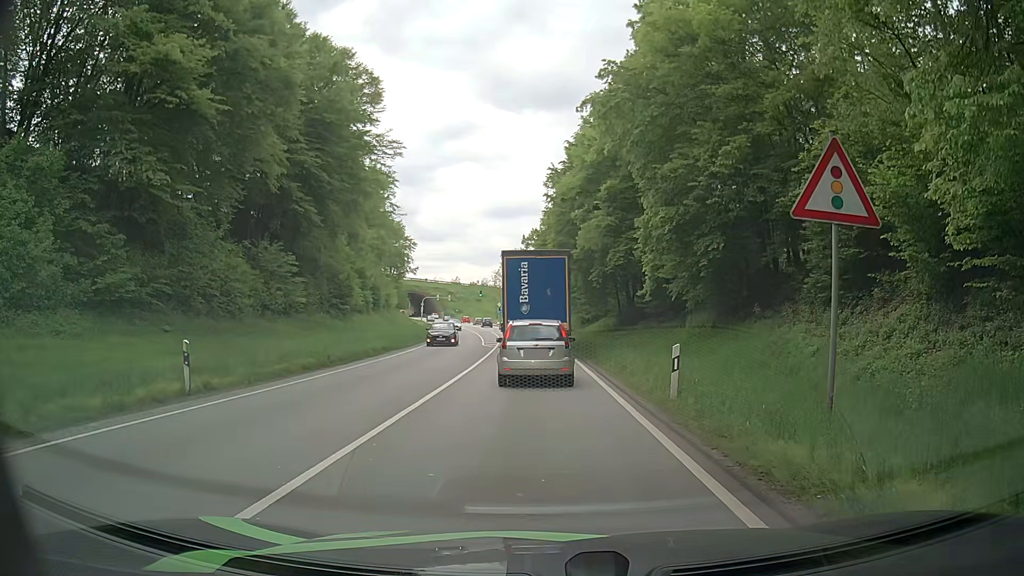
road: primary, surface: asphalt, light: Day
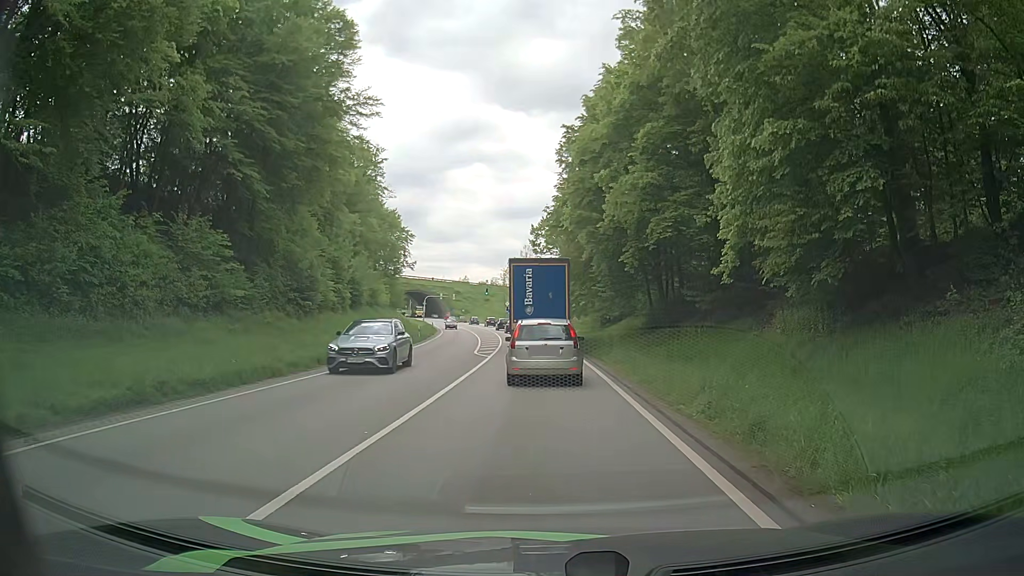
(+0.5, +11.2) m; 0°
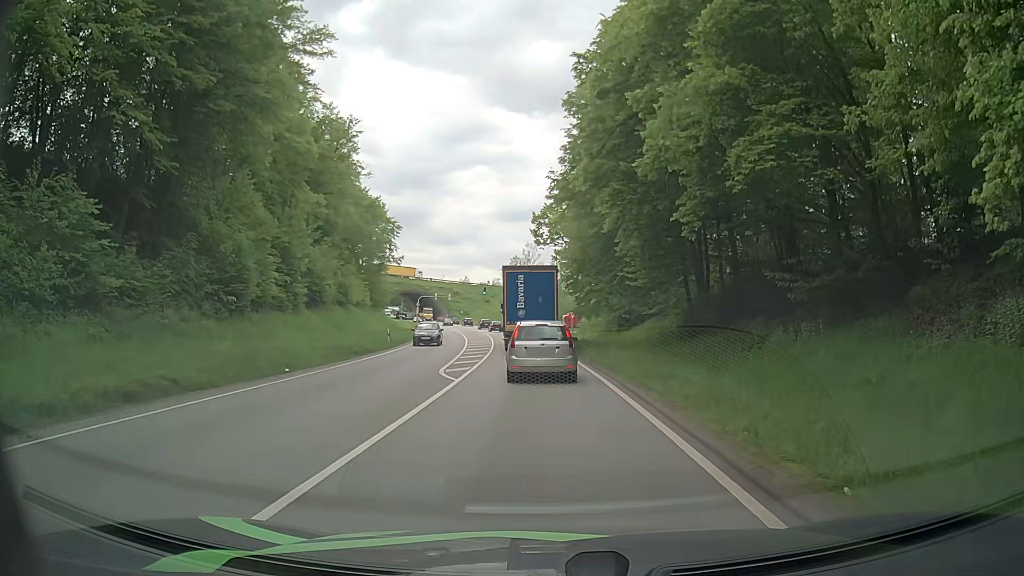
(+0.5, +11.3) m; +2°
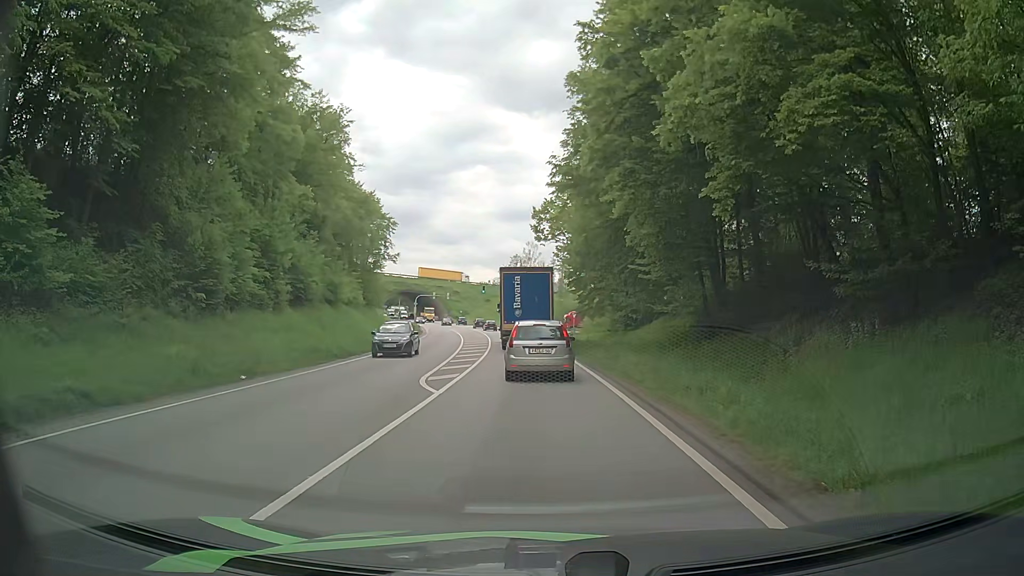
(0.0, +3.2) m; 0°
